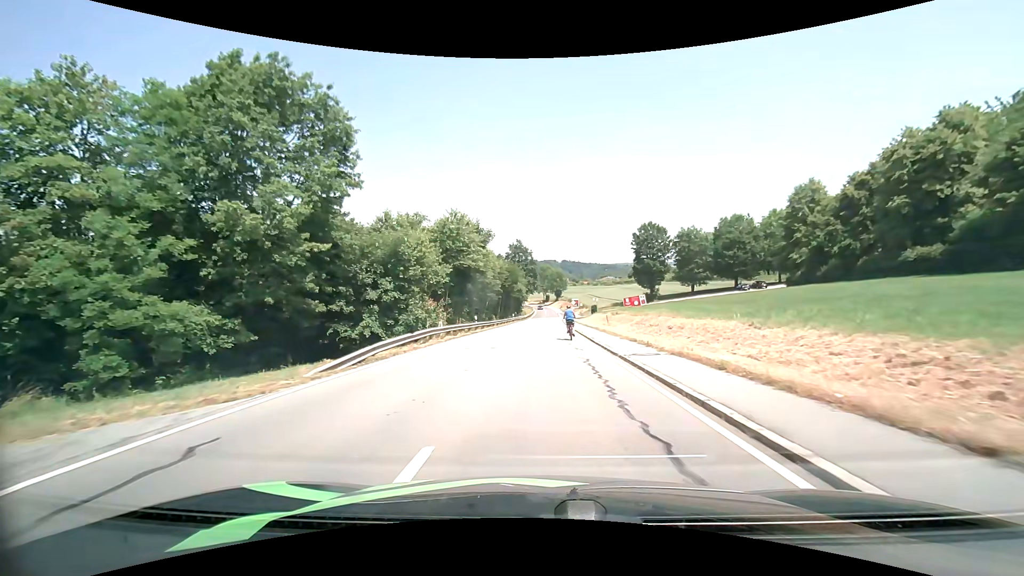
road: tertiary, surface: asphalt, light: Day
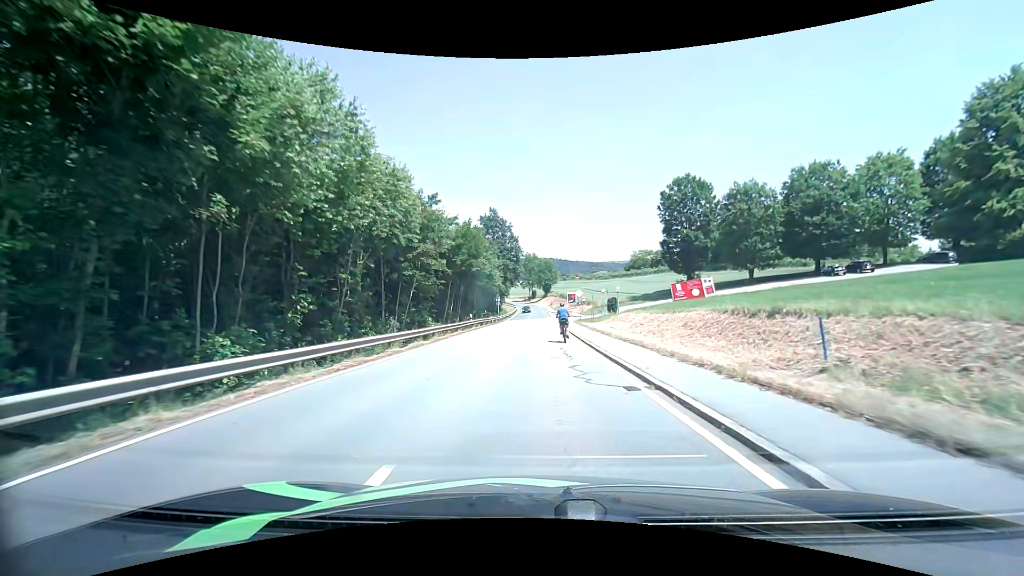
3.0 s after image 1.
(+0.7, +36.3) m; +2°
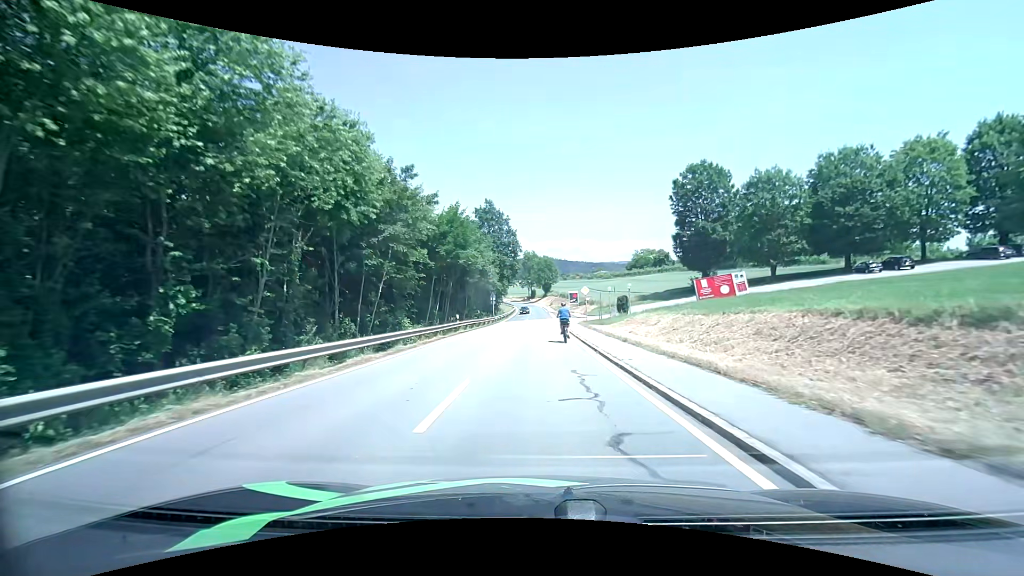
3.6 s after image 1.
(0.0, +6.9) m; 0°
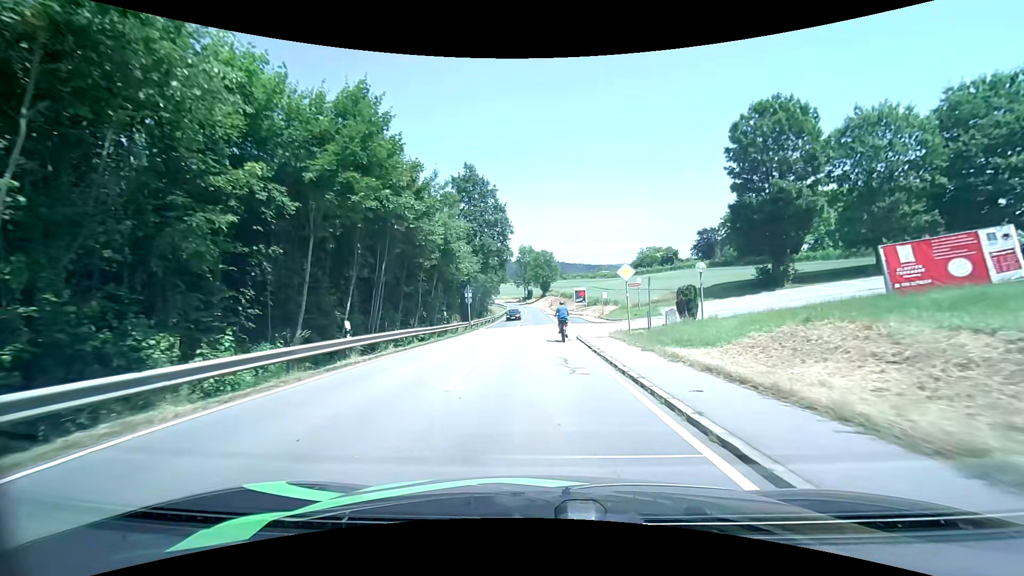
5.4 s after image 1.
(0.0, +20.6) m; 0°
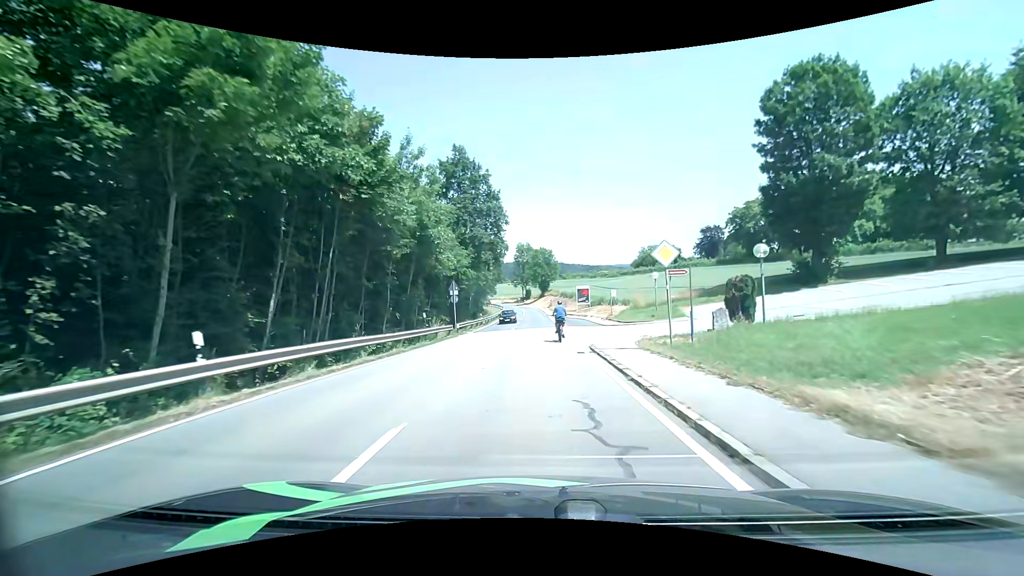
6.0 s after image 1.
(0.0, +6.9) m; 0°
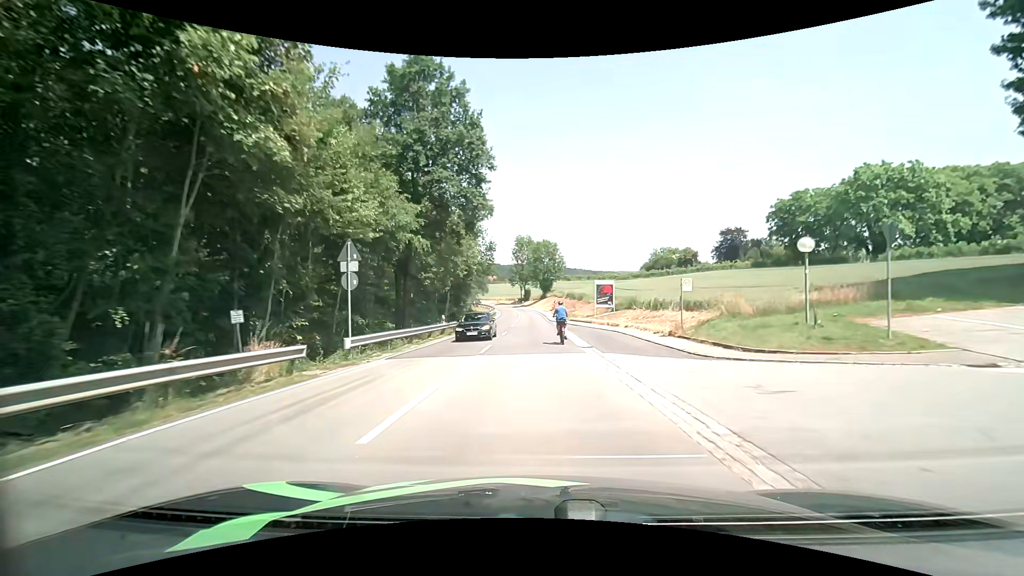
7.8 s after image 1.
(-0.1, +21.0) m; 0°
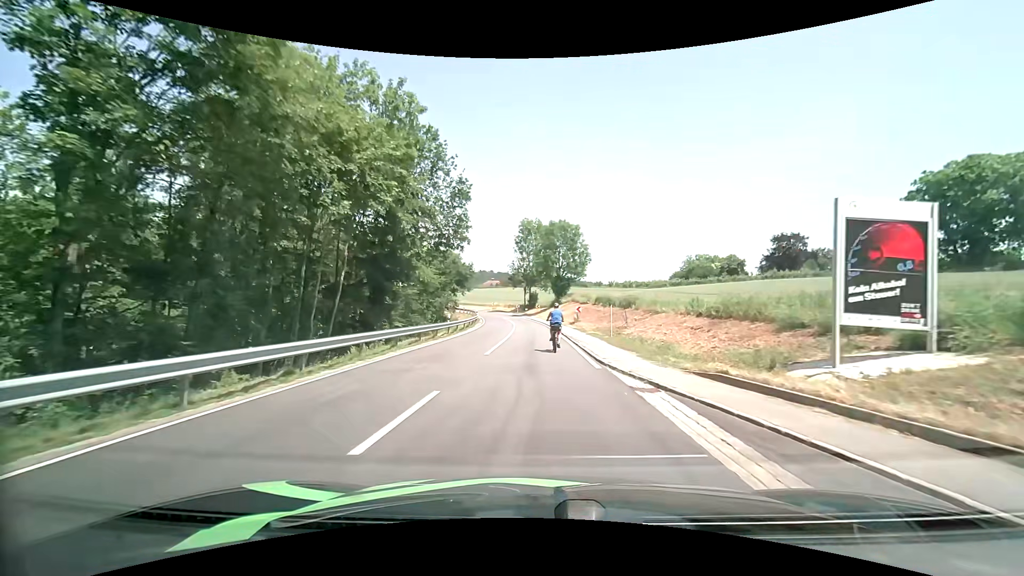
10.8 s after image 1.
(-0.3, +36.0) m; -1°
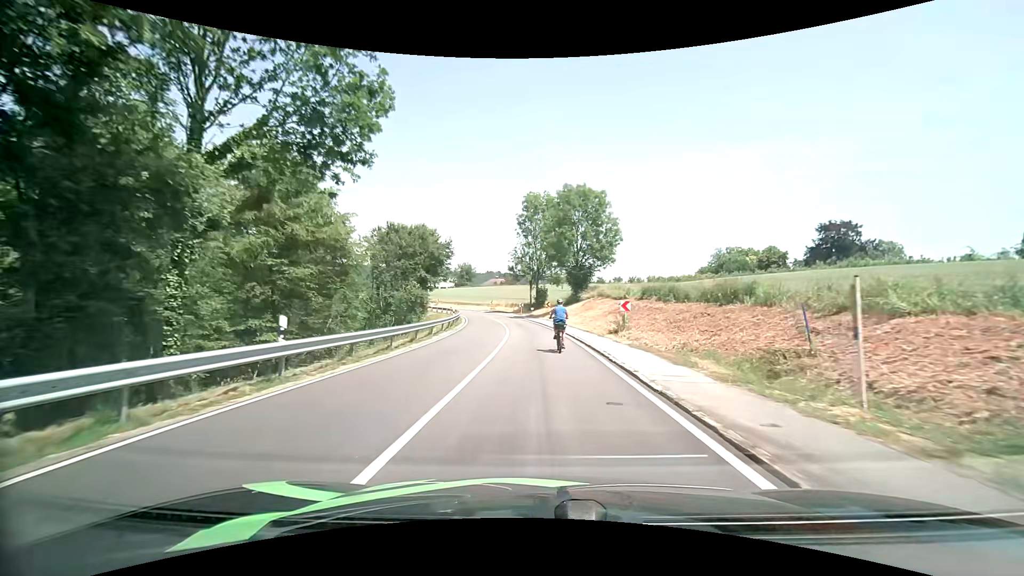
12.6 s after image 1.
(-0.2, +21.6) m; -1°
(0, +10) (0, +20) (0, +30) (-1, +40) (-2, +50) (-4, +60) (-6, +70) (-9, +79) (-12, +88) (-17, +97) m
